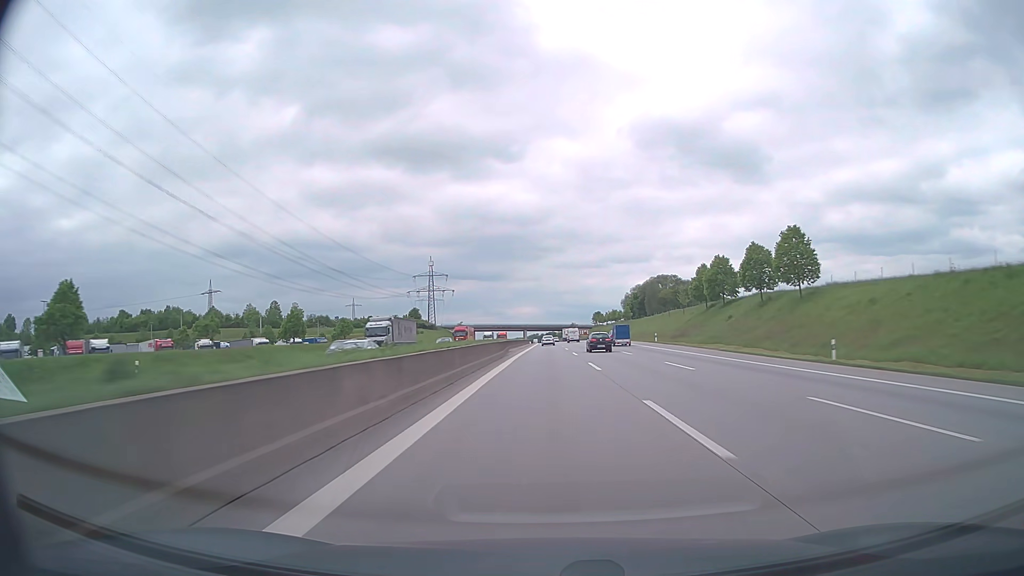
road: motorway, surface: asphalt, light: Day
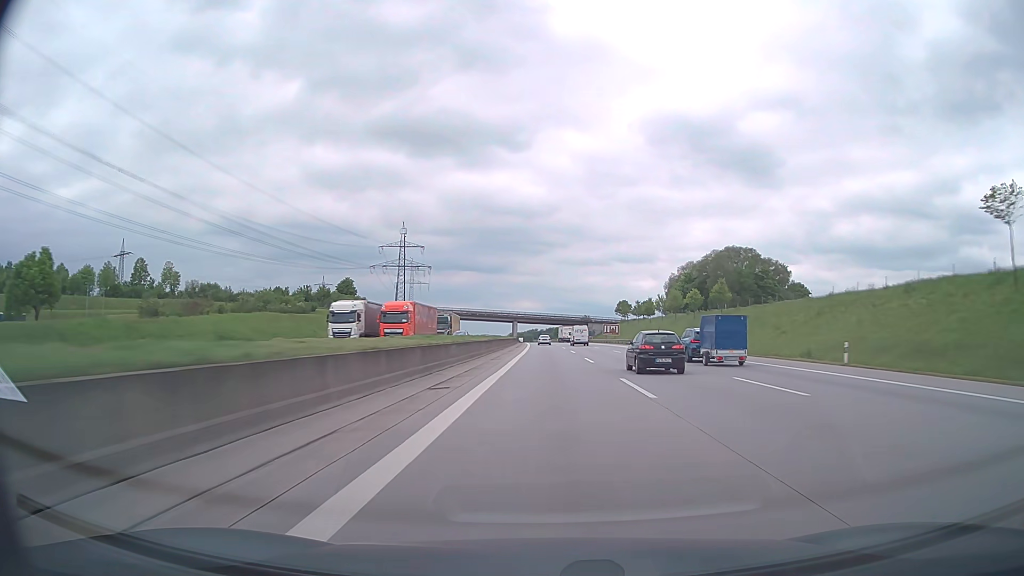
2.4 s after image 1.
(0.0, +100.3) m; 0°
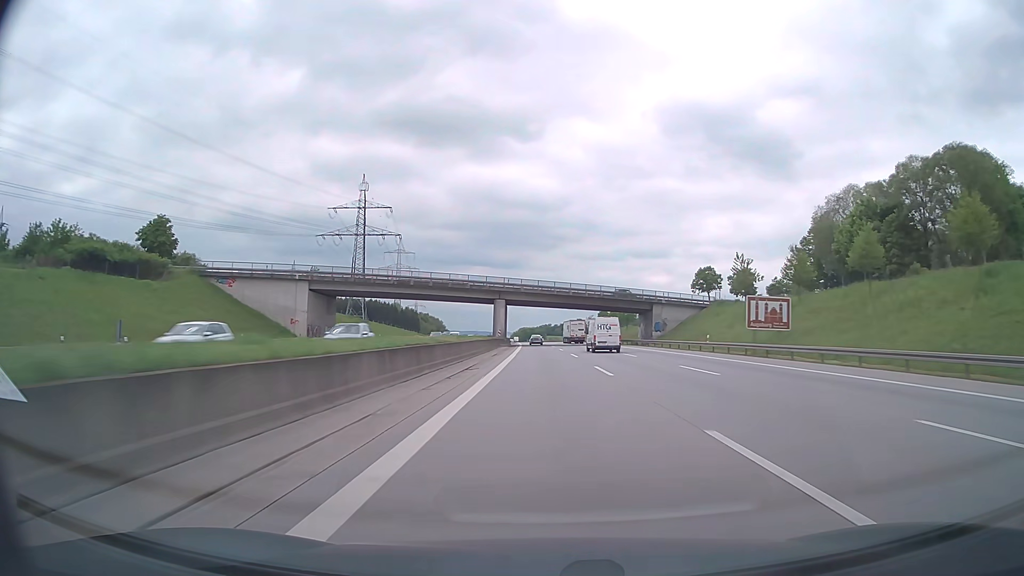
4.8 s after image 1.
(-0.6, +100.7) m; -1°
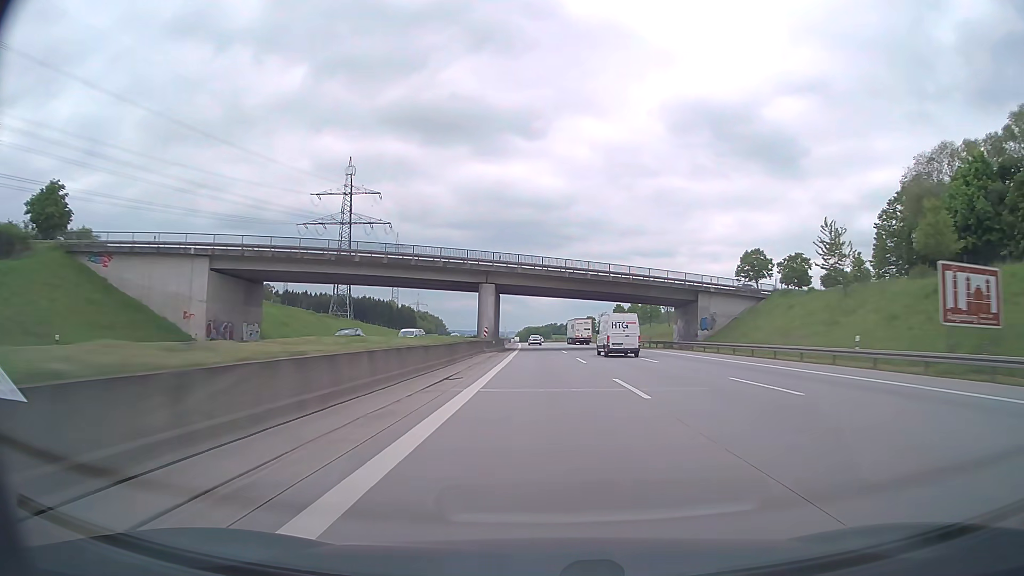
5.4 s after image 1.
(-0.1, +25.4) m; 0°
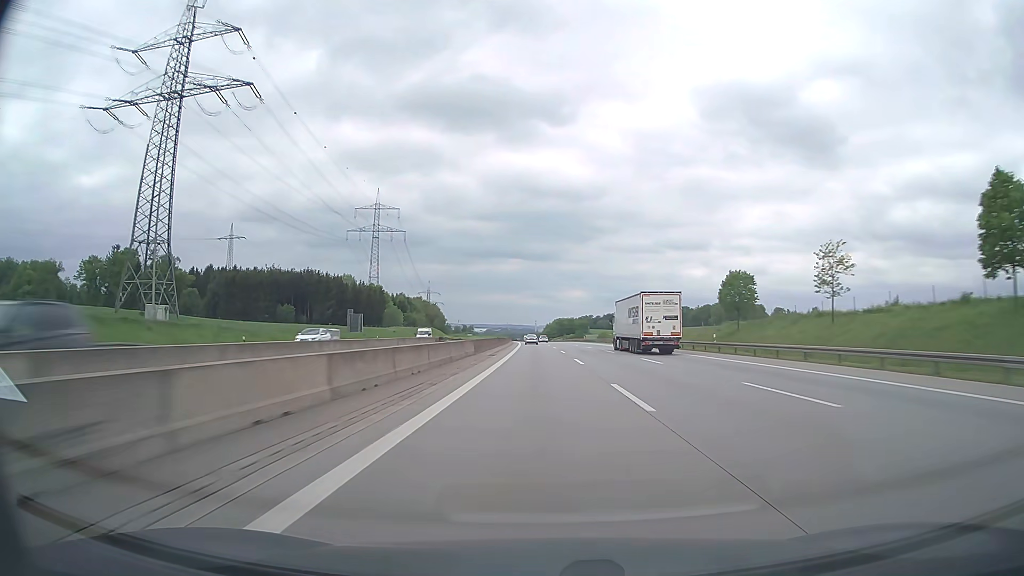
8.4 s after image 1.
(-2.7, +128.2) m; -3°
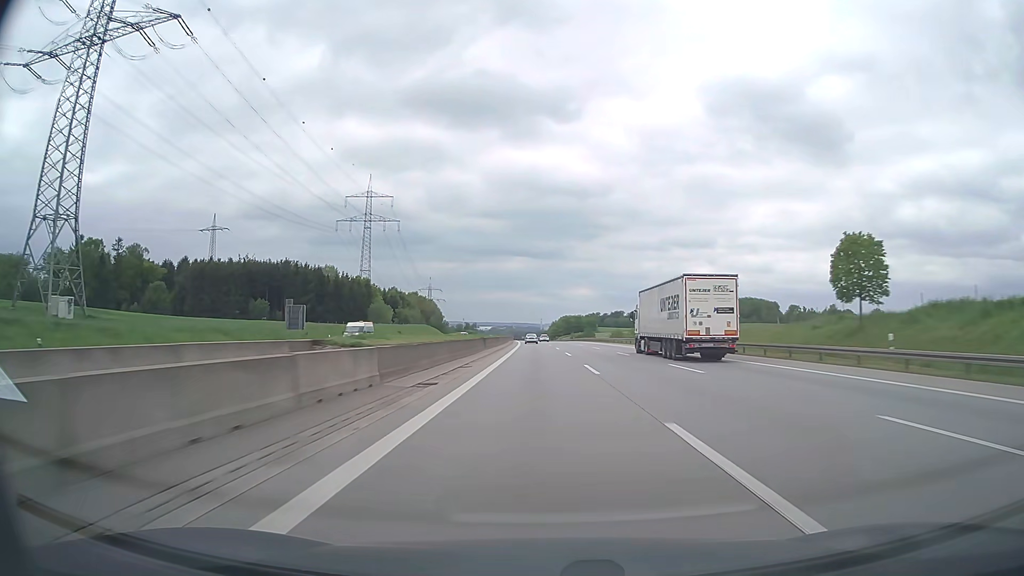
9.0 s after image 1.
(-0.1, +25.8) m; 0°
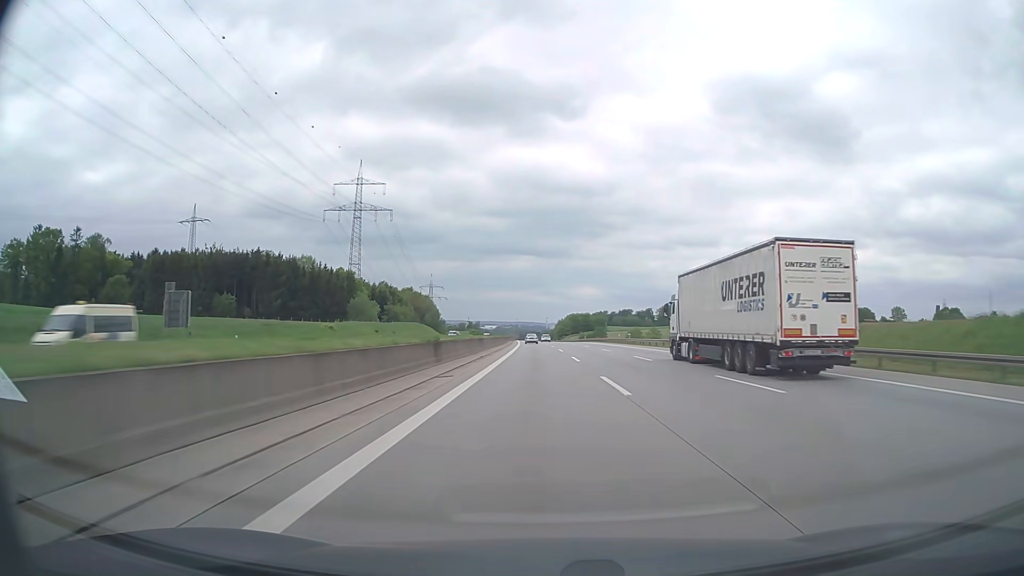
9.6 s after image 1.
(-0.1, +25.8) m; 0°
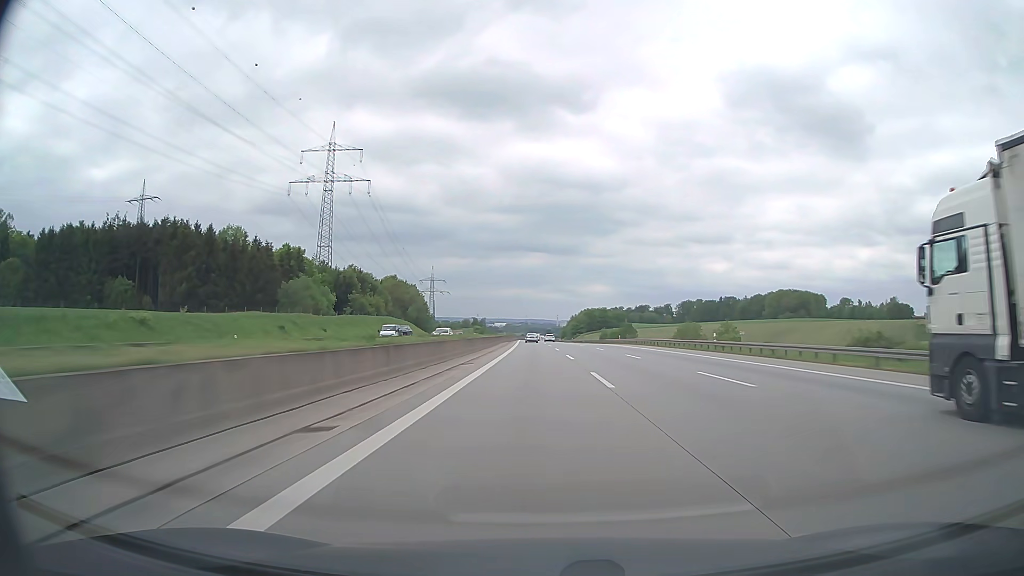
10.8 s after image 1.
(-0.4, +51.7) m; -1°
(0, +10) (0, +20) (0, +30) (0, +40) (0, +50) (-1, +60) (-1, +70) (-1, +80) (-1, +90) (-1, +100) m
